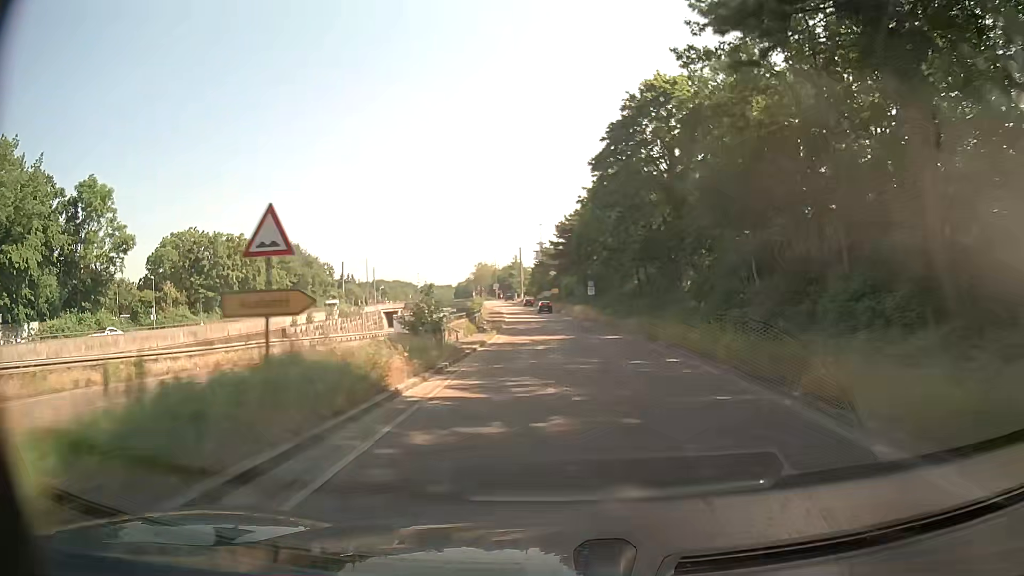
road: trunk_link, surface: asphalt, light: Day
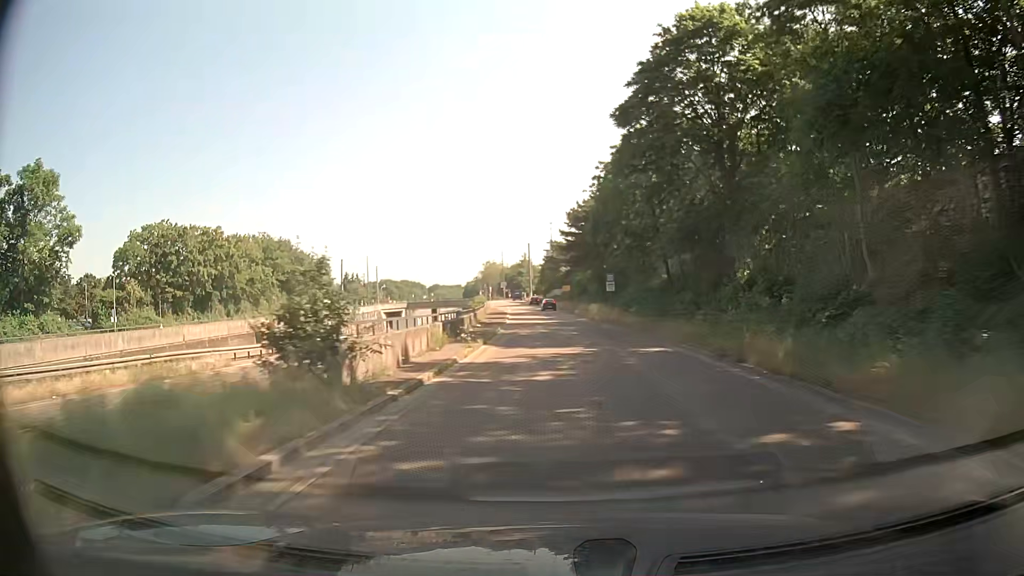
(0.0, +10.5) m; -1°
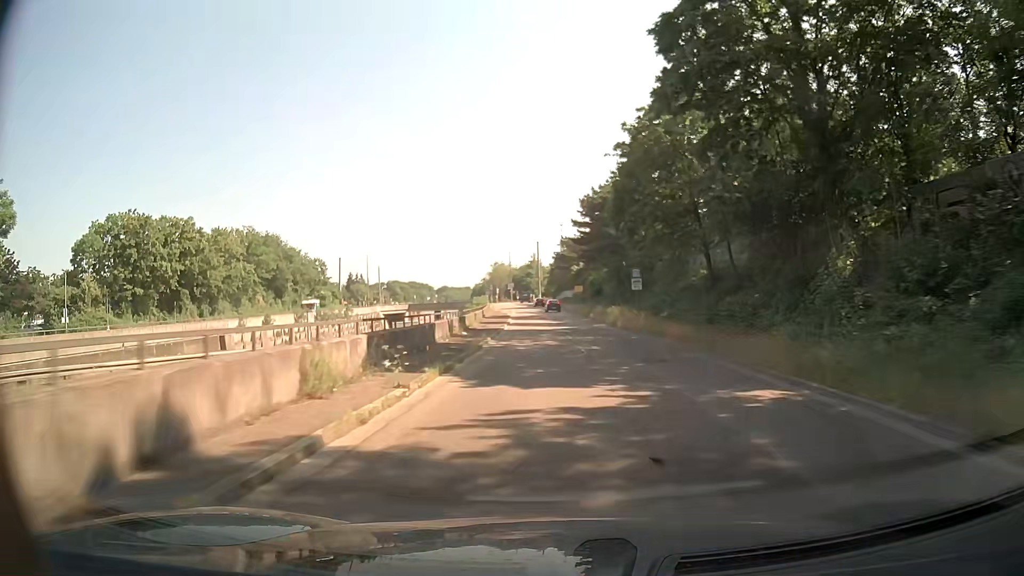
(-0.1, +10.4) m; -1°
